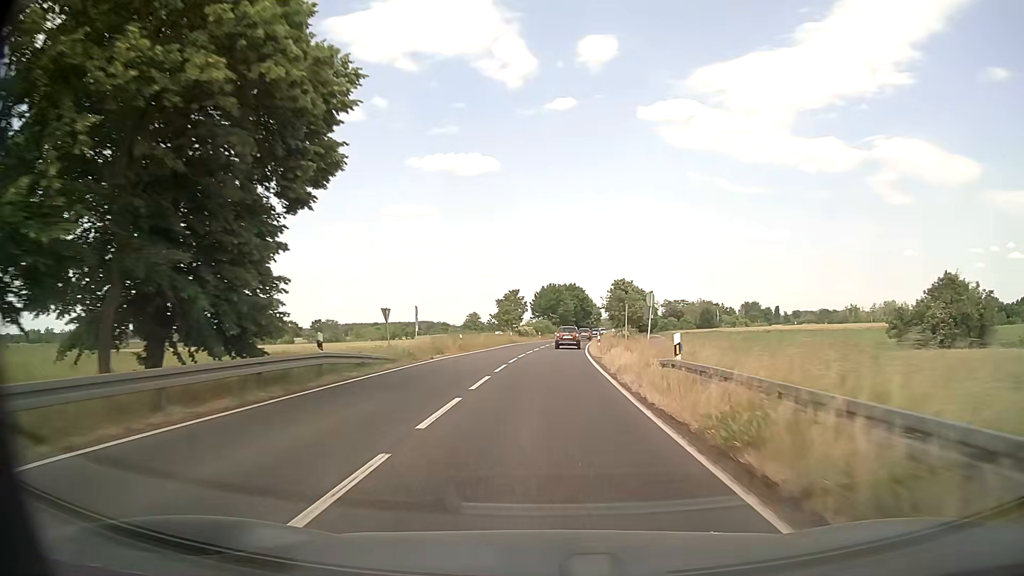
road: primary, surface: asphalt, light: Day
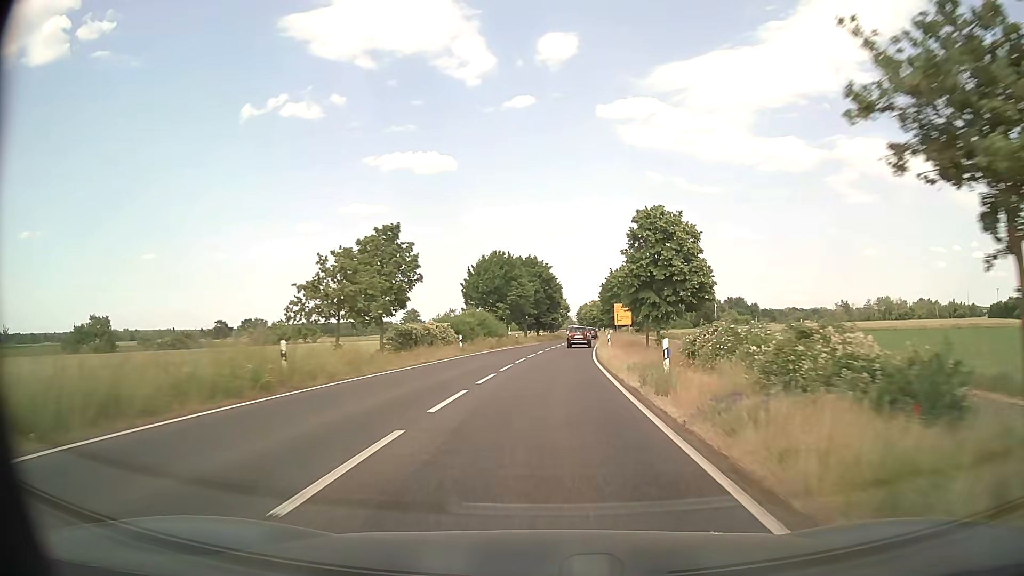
(+1.7, +53.0) m; +4°
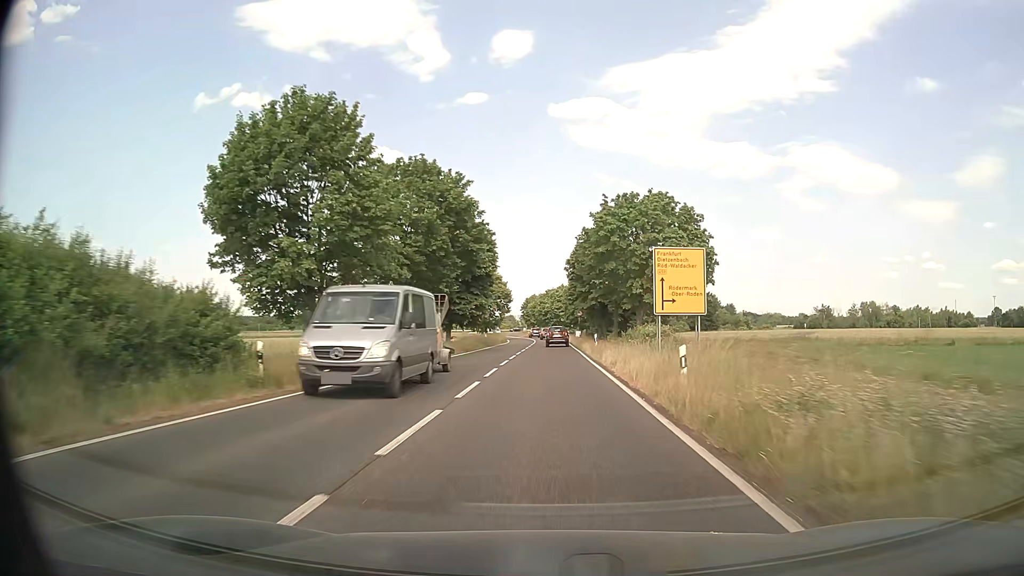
(+2.2, +52.1) m; +4°
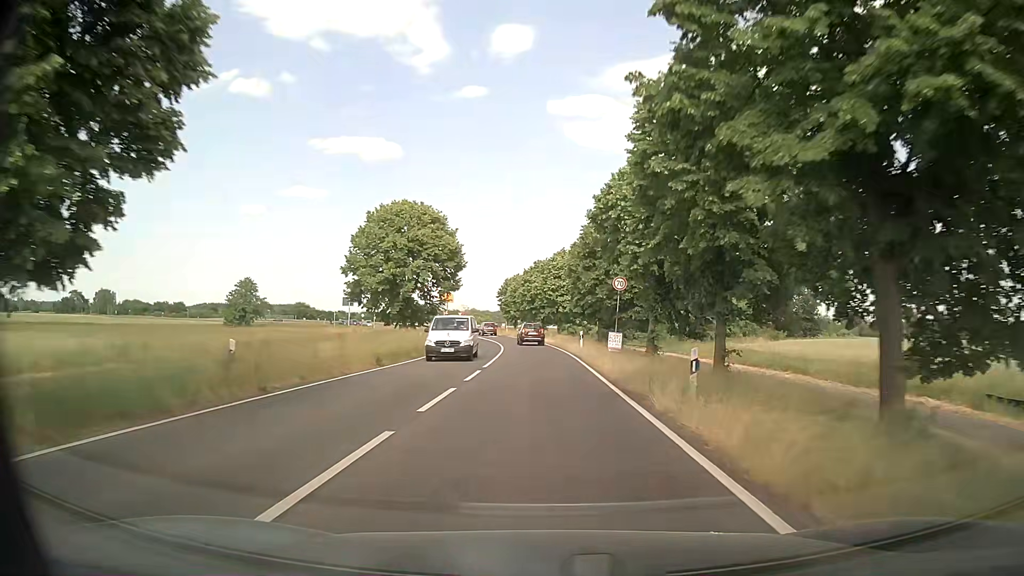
(+1.0, +51.4) m; +1°
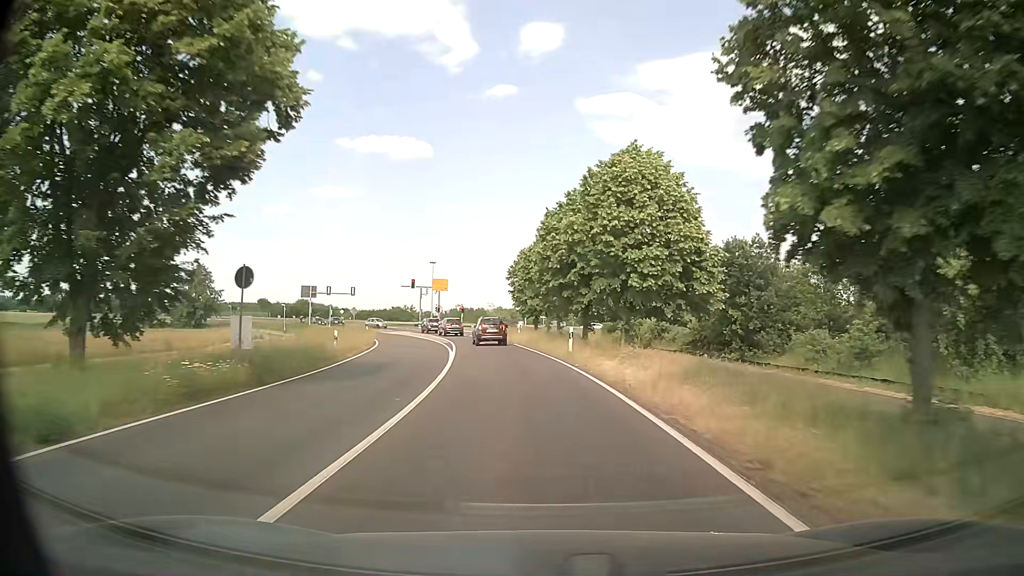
(-0.5, +39.8) m; -3°
